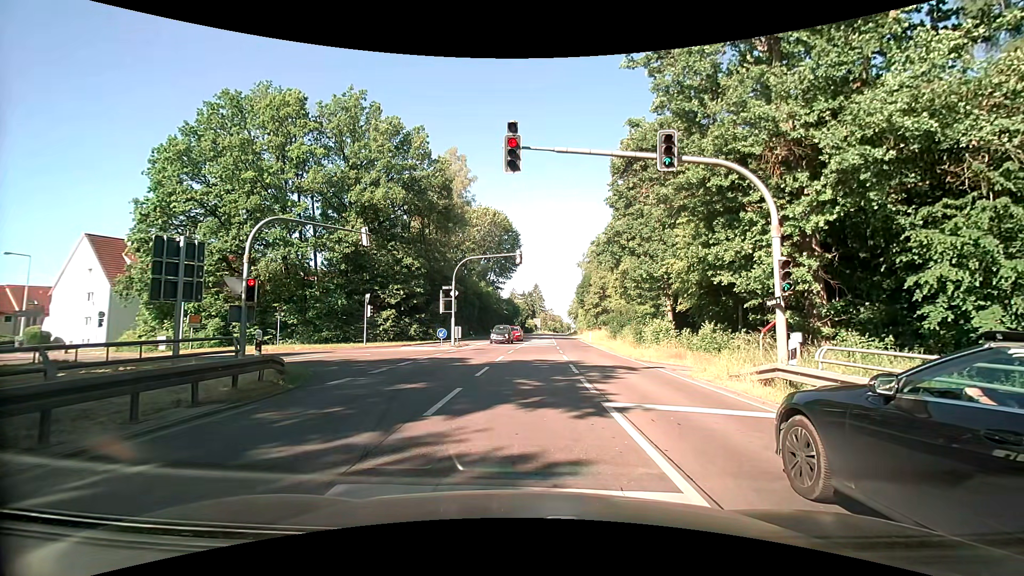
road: secondary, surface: asphalt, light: Day
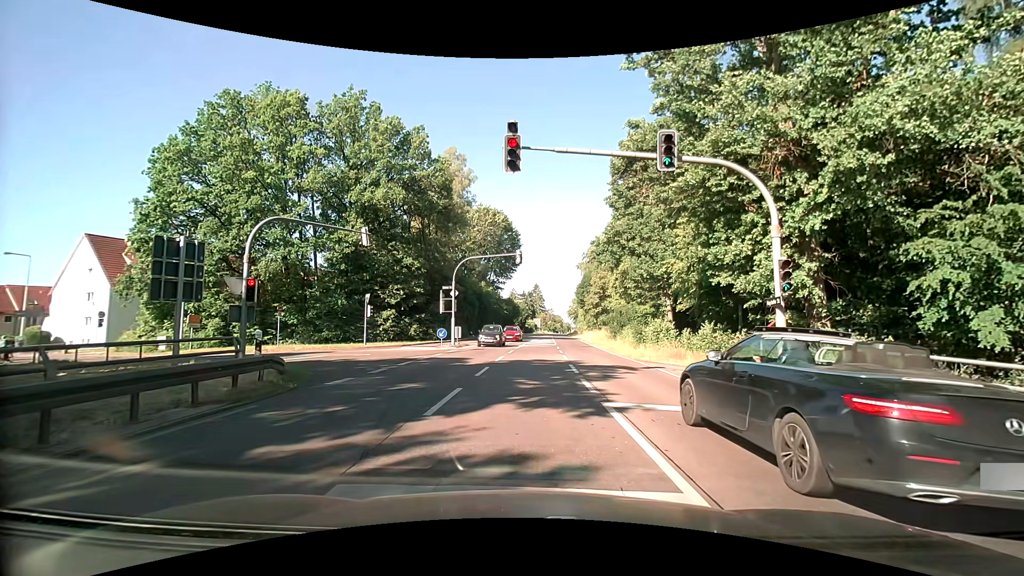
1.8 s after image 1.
(0.0, 0.0) m; 0°
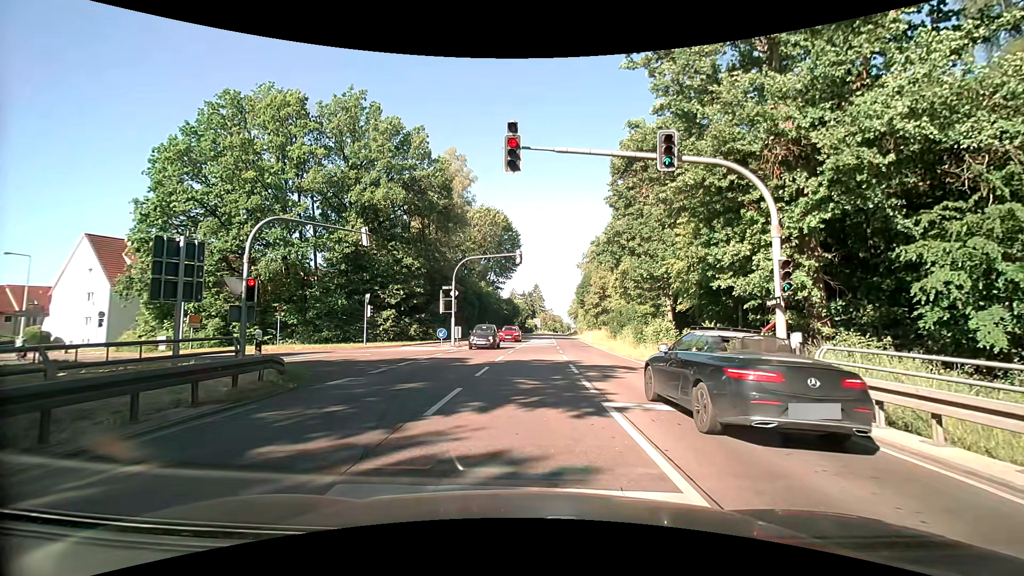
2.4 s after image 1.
(0.0, 0.0) m; 0°
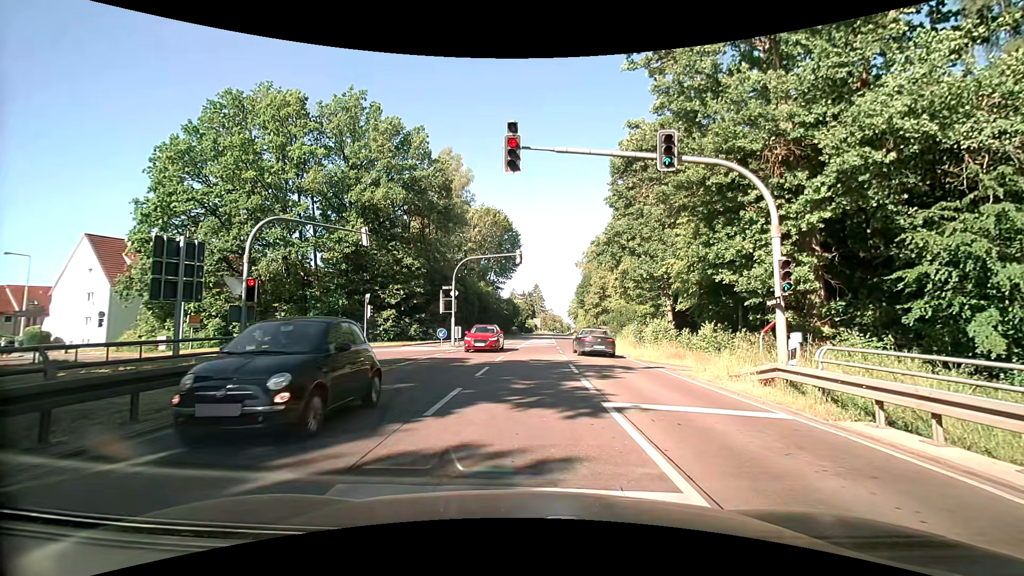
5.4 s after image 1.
(0.0, 0.0) m; 0°
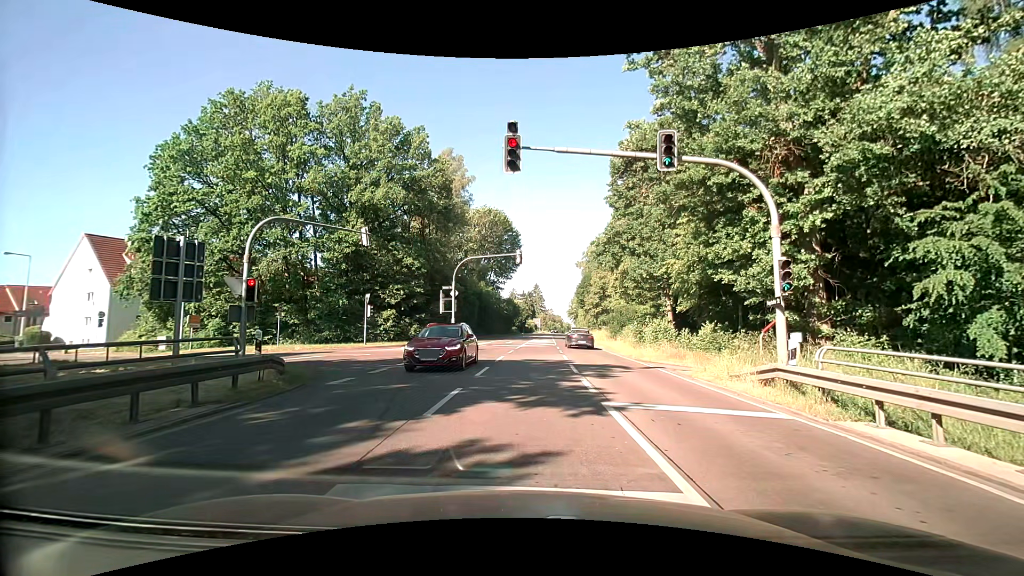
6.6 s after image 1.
(0.0, 0.0) m; 0°
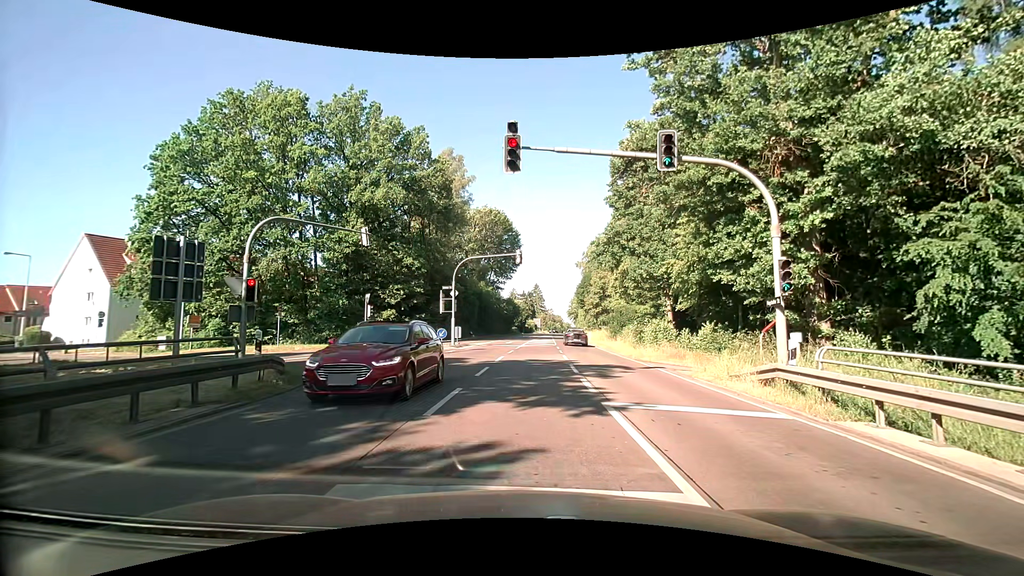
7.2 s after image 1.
(0.0, 0.0) m; 0°
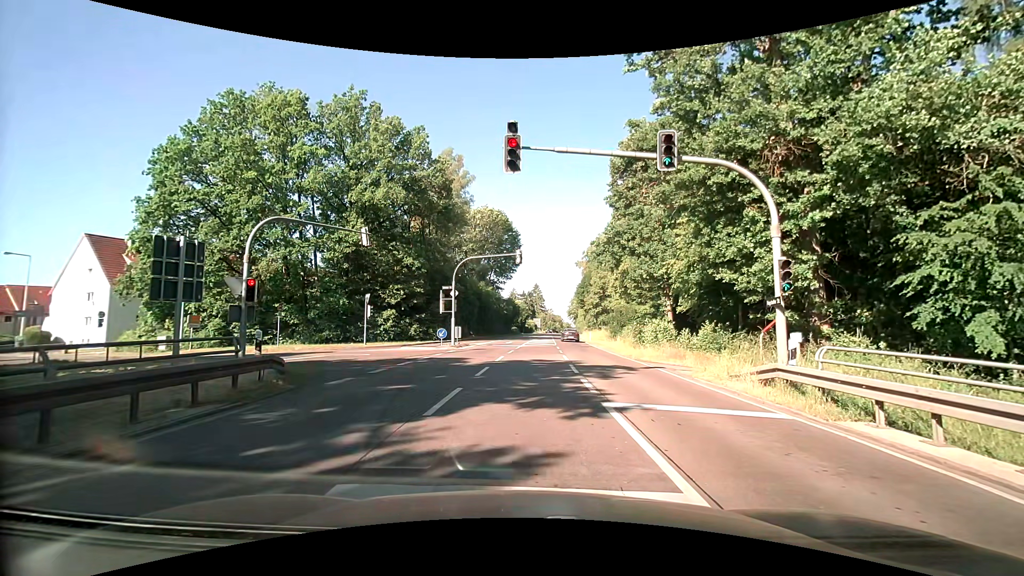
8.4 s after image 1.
(0.0, 0.0) m; 0°
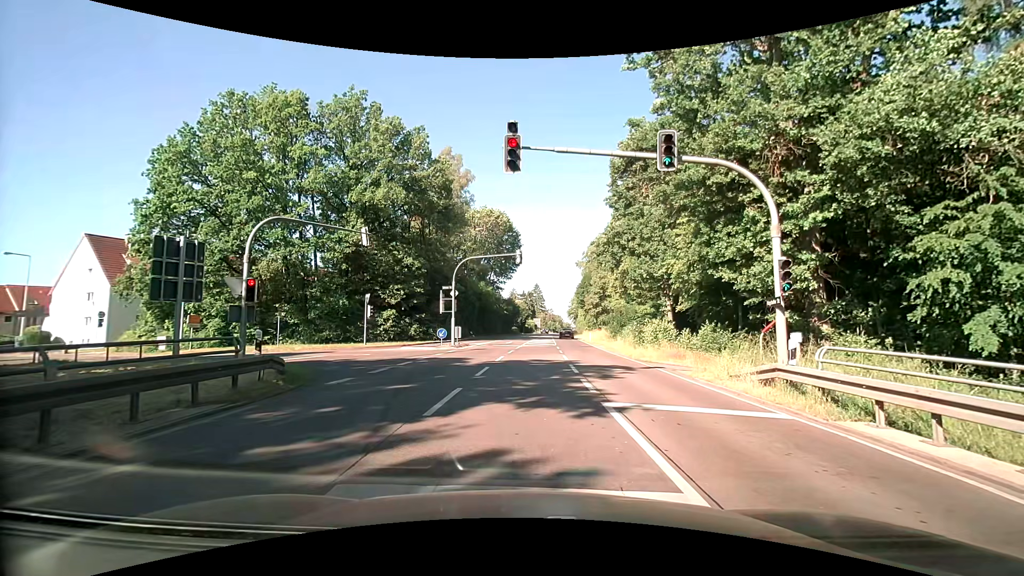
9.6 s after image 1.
(0.0, 0.0) m; 0°
